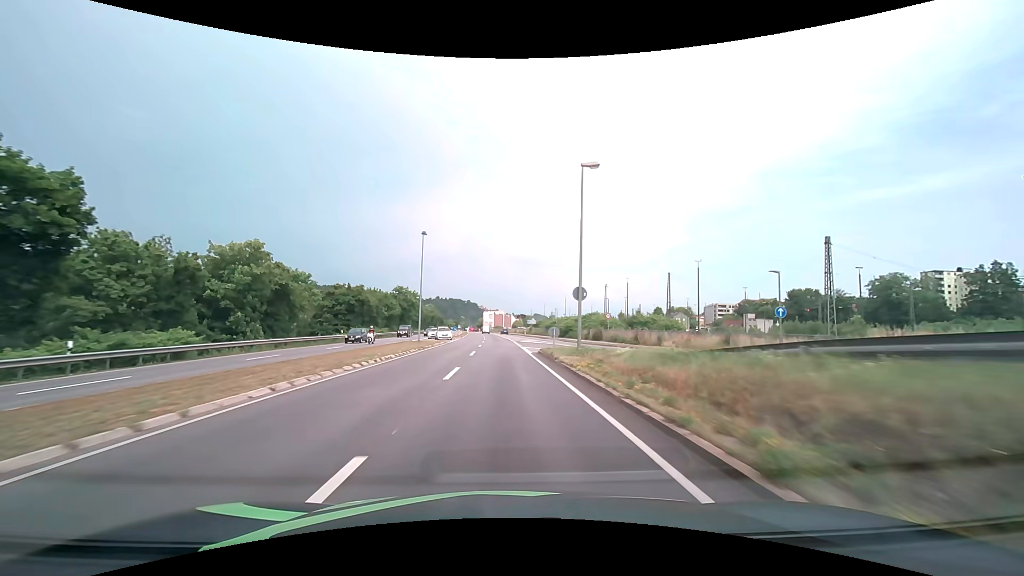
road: primary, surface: asphalt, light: Day
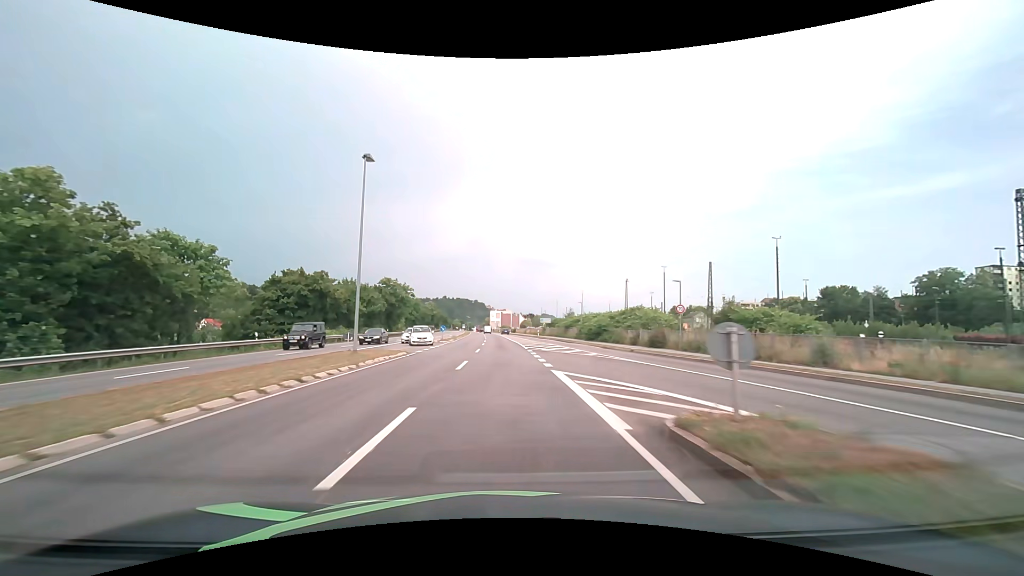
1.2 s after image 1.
(-0.2, +20.9) m; -1°
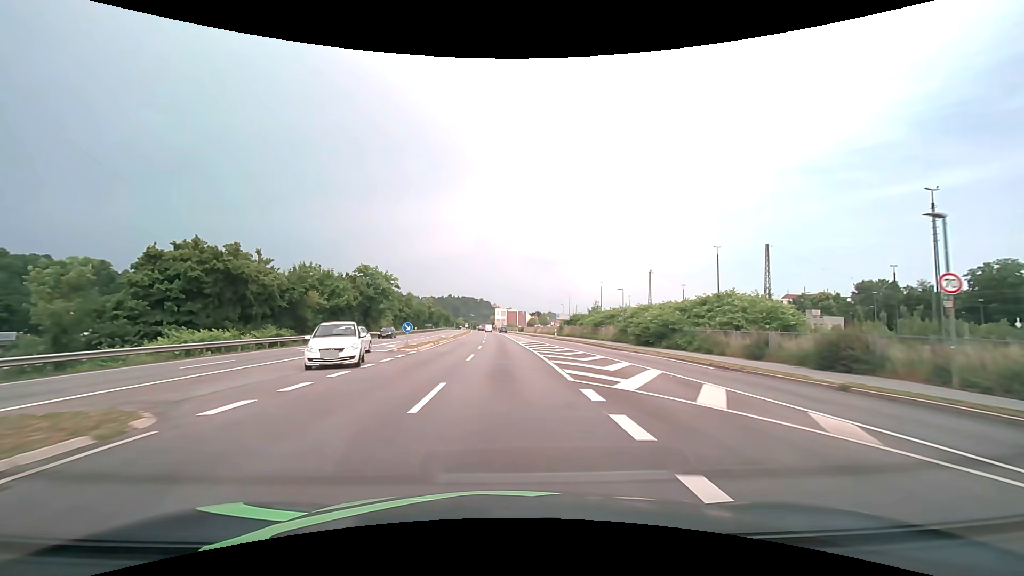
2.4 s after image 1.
(-0.1, +20.6) m; -1°
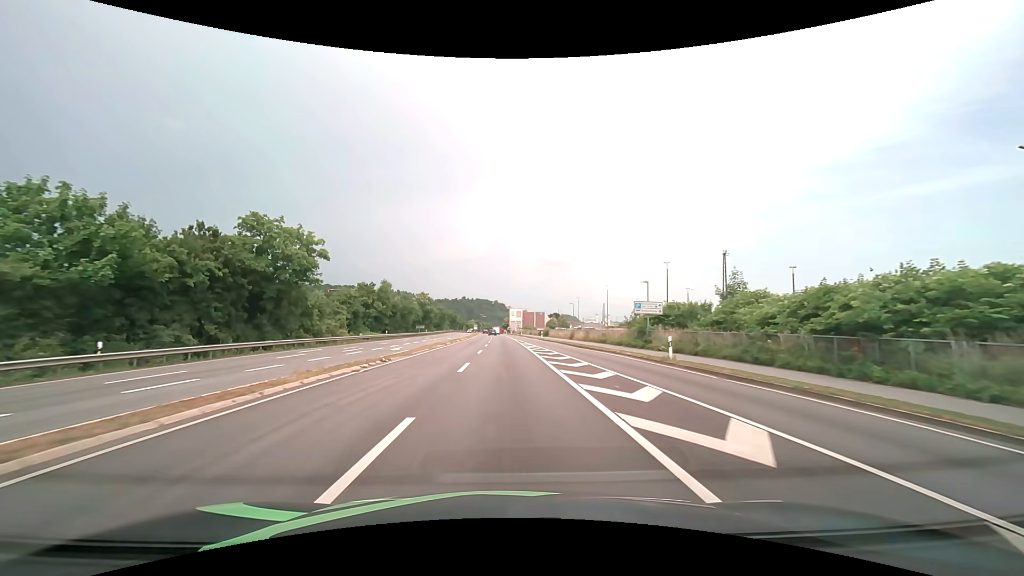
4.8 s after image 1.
(-0.4, +40.3) m; -2°
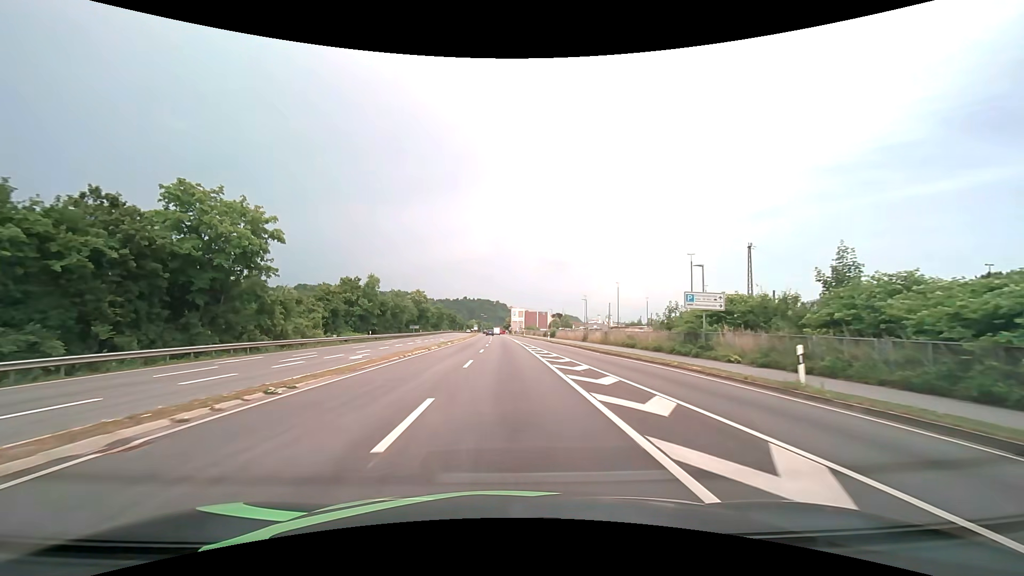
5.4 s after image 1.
(0.0, +9.9) m; 0°
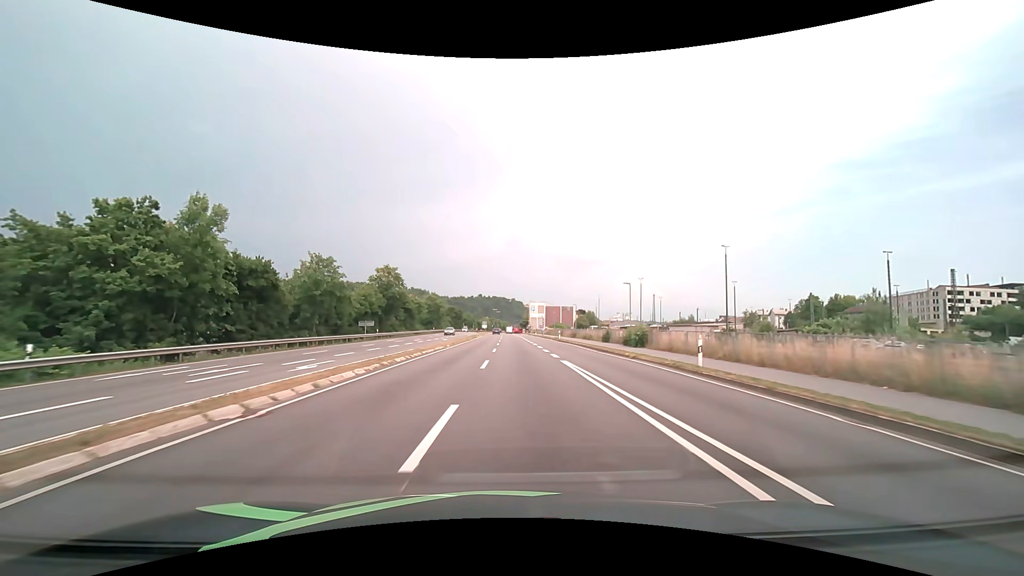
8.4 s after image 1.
(-0.7, +48.8) m; -2°
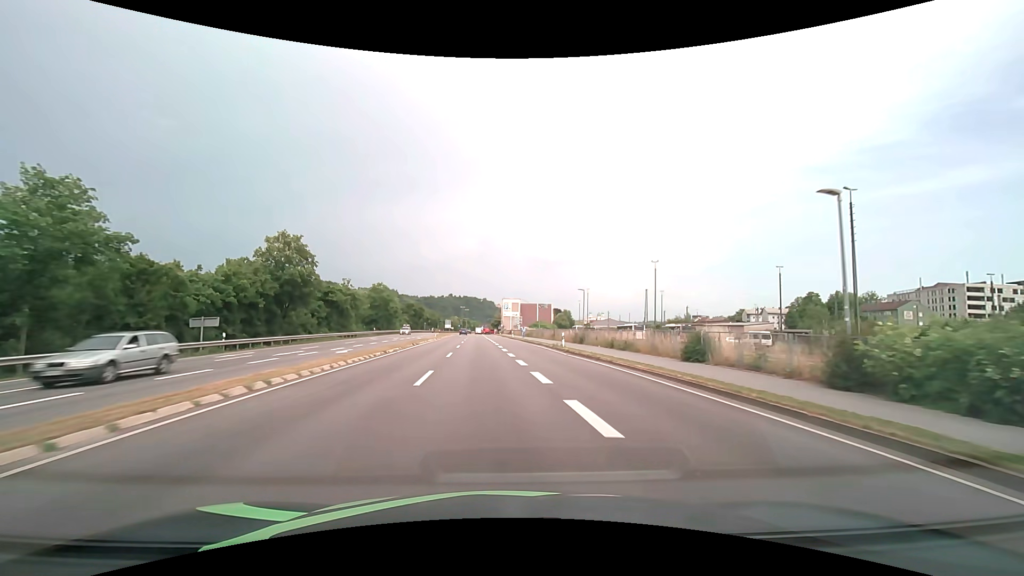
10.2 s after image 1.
(+0.6, +28.8) m; +3°
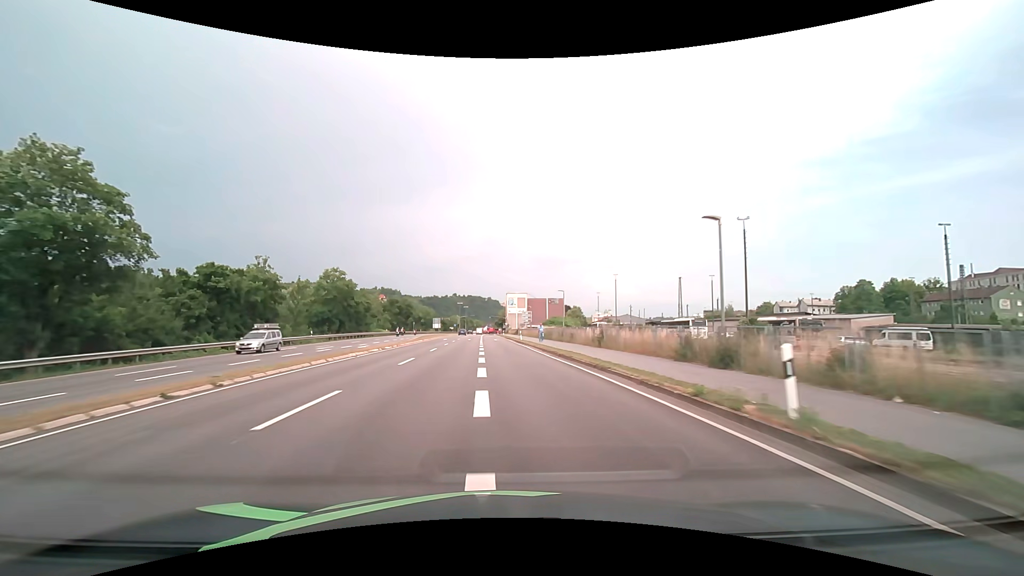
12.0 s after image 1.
(+0.1, +28.7) m; 0°
(0, +10) (0, +20) (0, +30) (-1, +40) (-1, +50) (-2, +60) (-2, +70) (-3, +80) (-3, +90) (-4, +100) m
